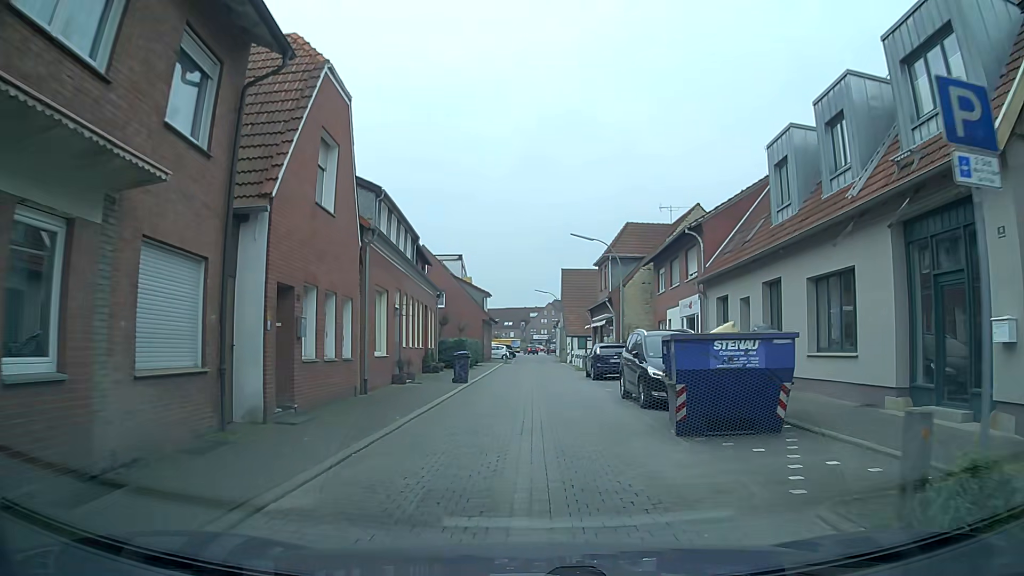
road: residential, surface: paving_stones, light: Day
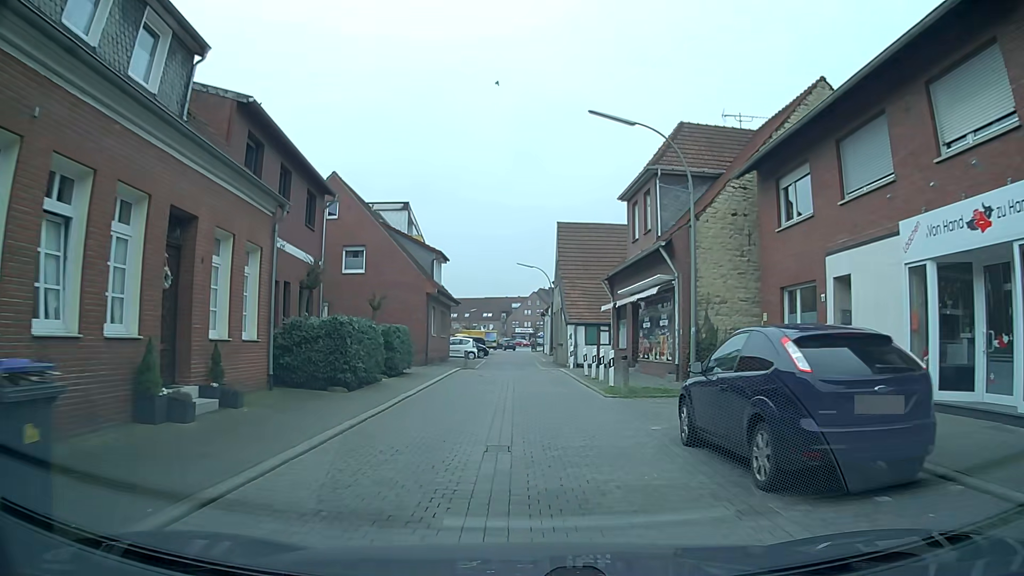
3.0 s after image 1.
(-0.1, +21.6) m; +1°
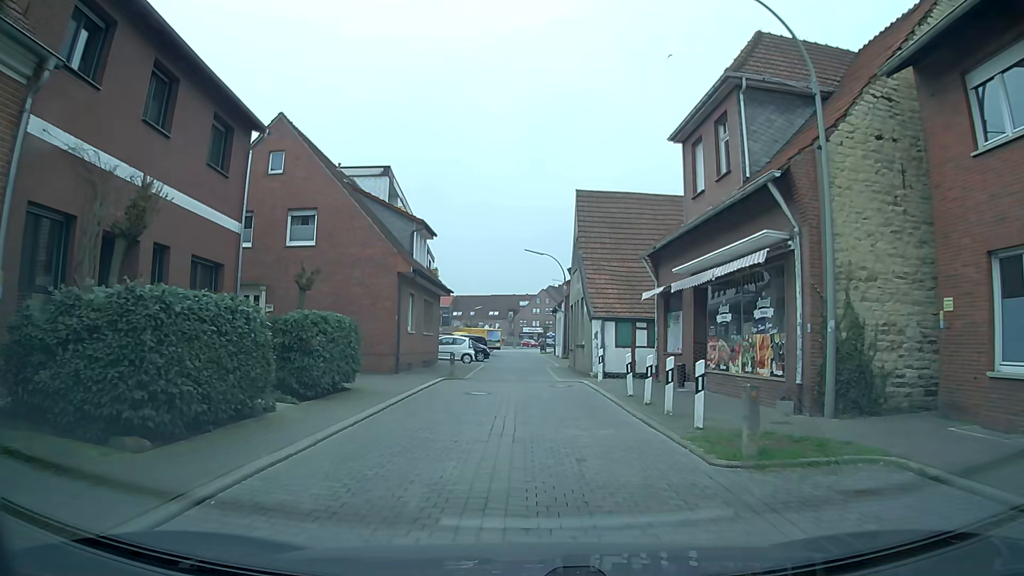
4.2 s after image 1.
(-0.2, +8.9) m; -1°
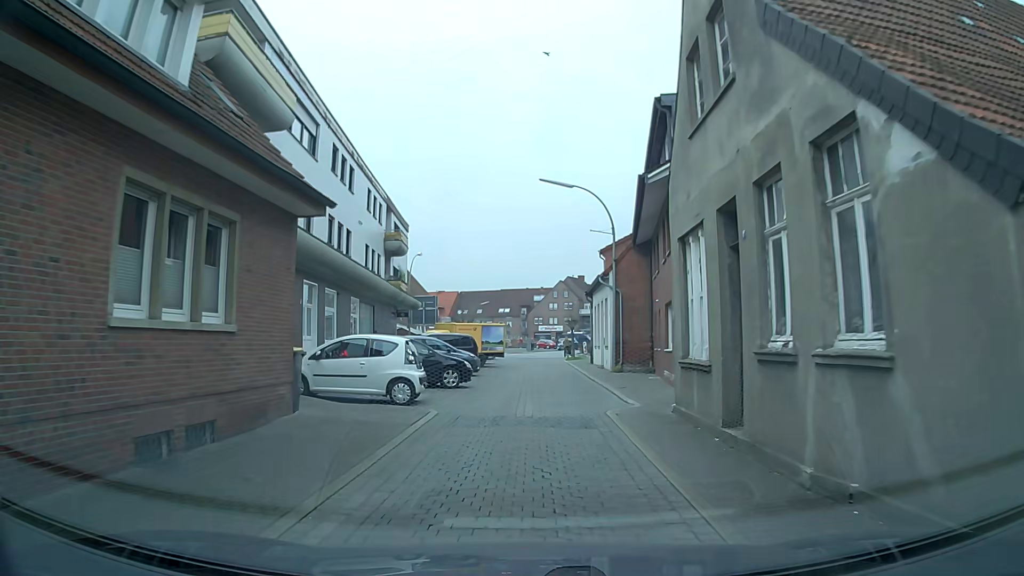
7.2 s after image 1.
(-0.2, +22.4) m; 0°
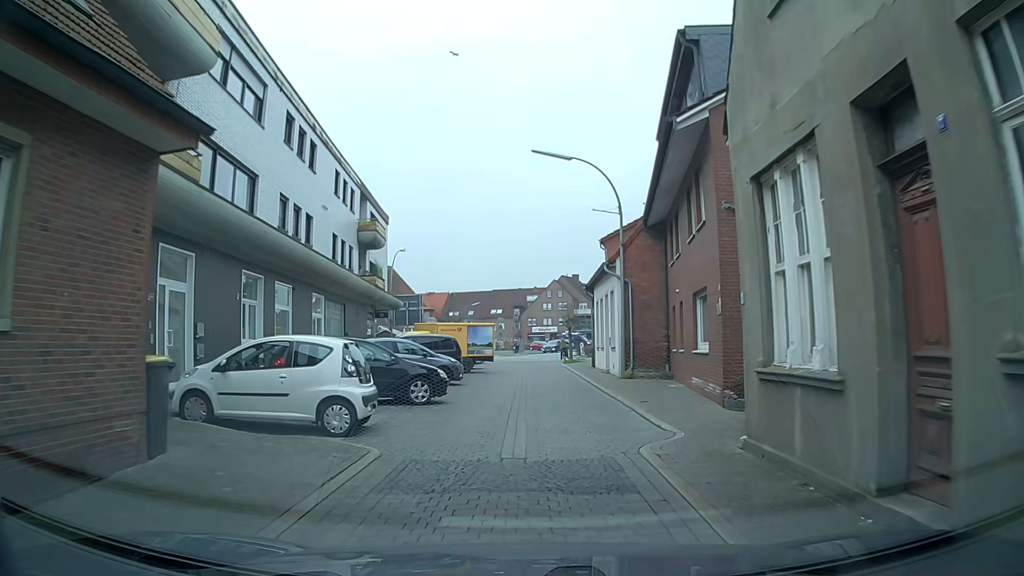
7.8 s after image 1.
(0.0, +4.5) m; 0°
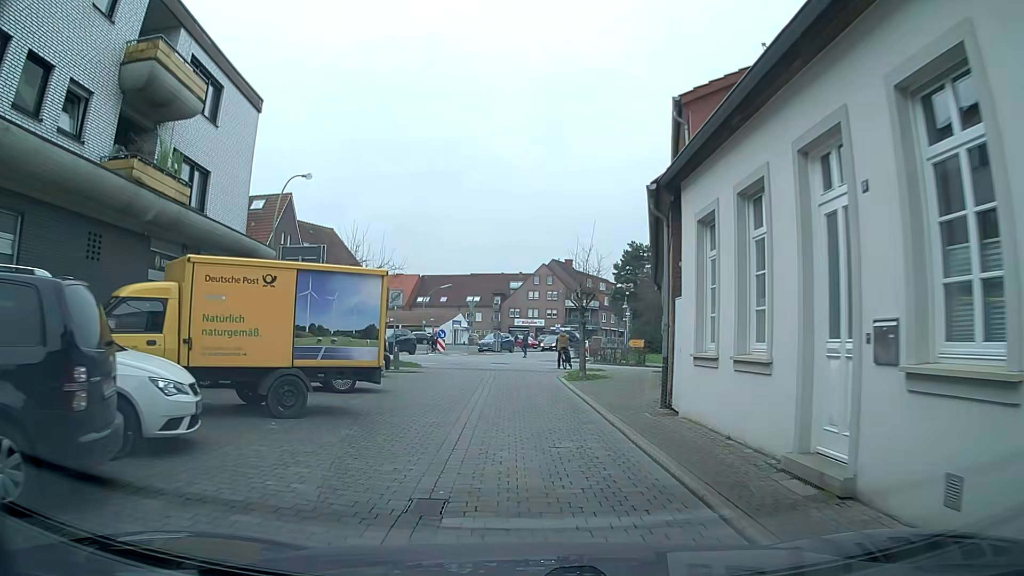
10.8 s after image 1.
(+0.2, +21.1) m; +2°
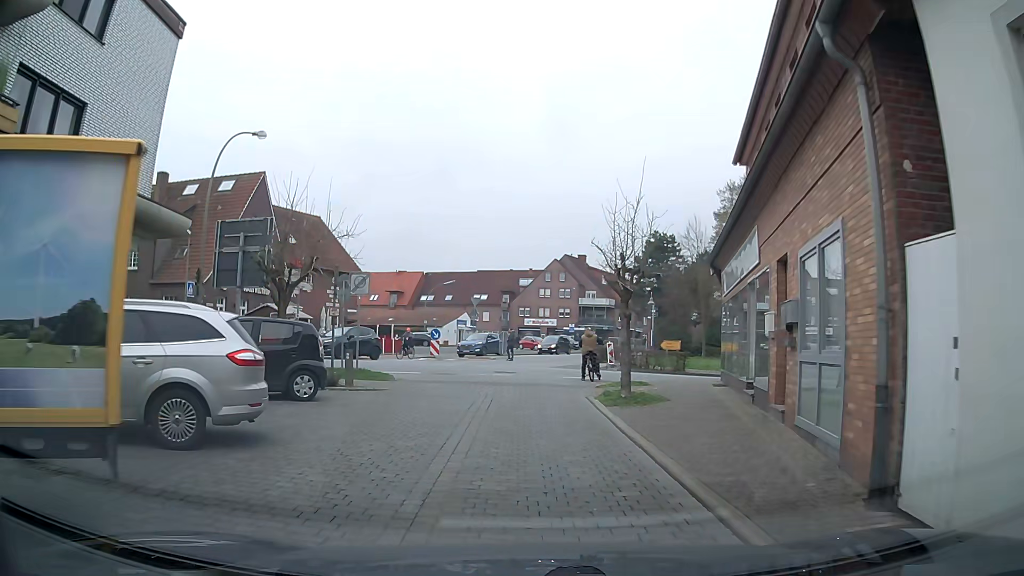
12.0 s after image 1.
(-0.3, +7.3) m; -2°
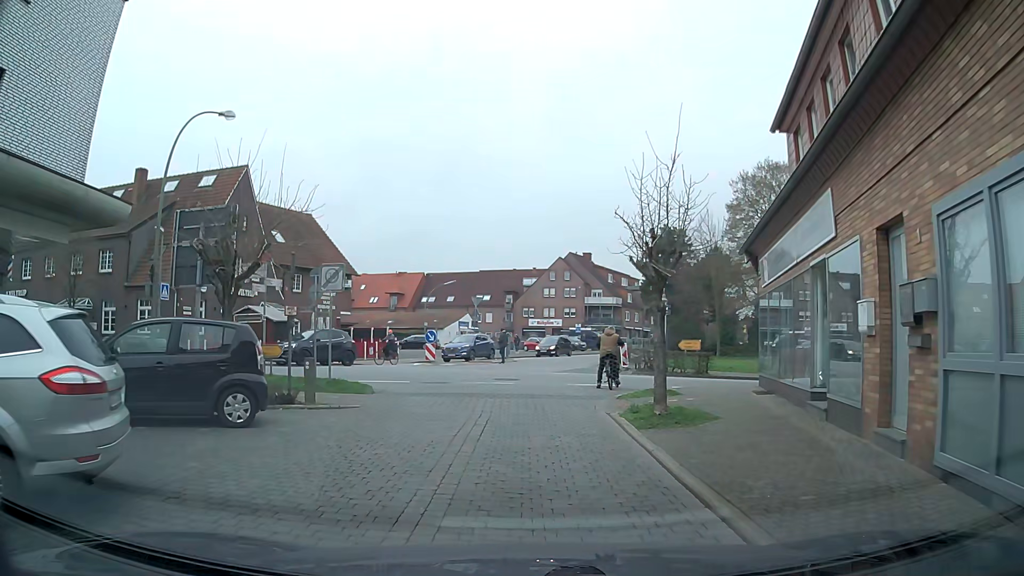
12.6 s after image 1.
(0.0, +3.2) m; 0°
